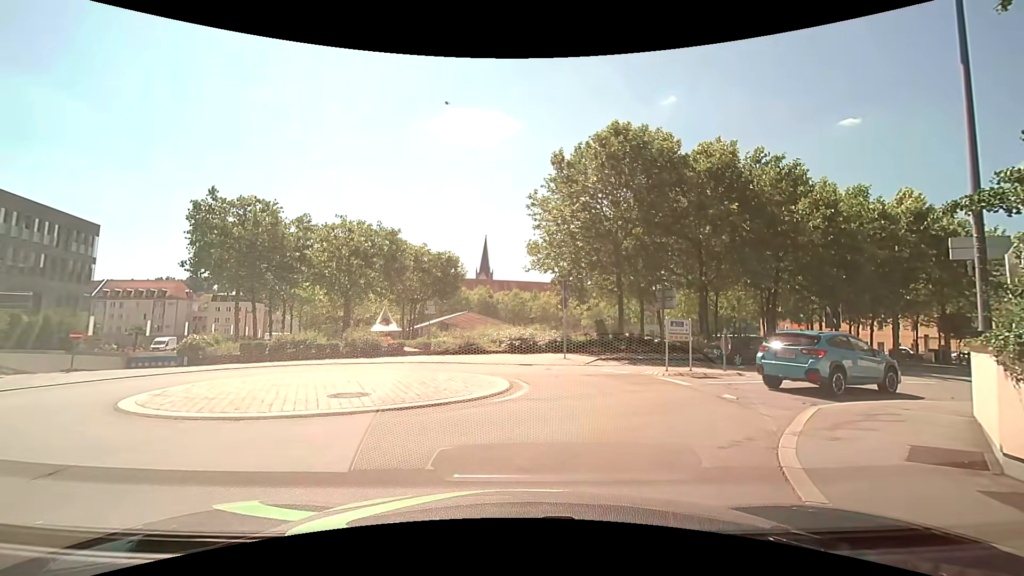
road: residential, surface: asphalt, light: Day
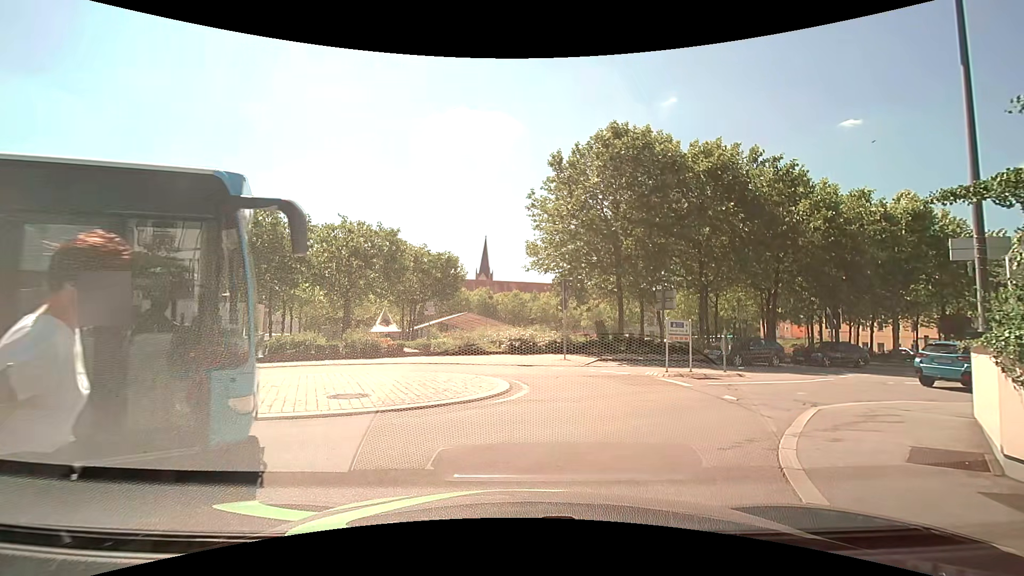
(0.0, +0.1) m; 0°
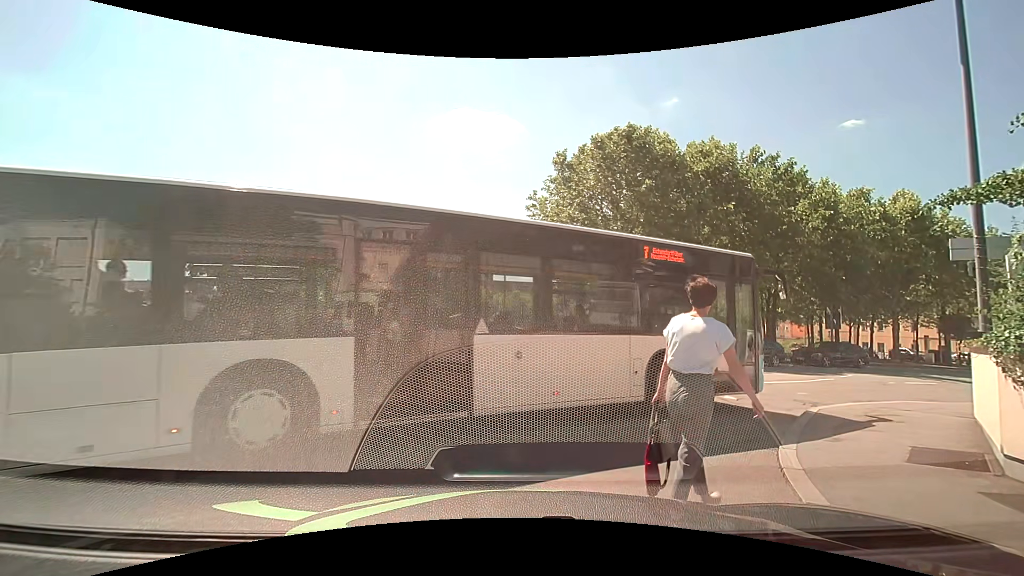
(0.0, 0.0) m; 0°
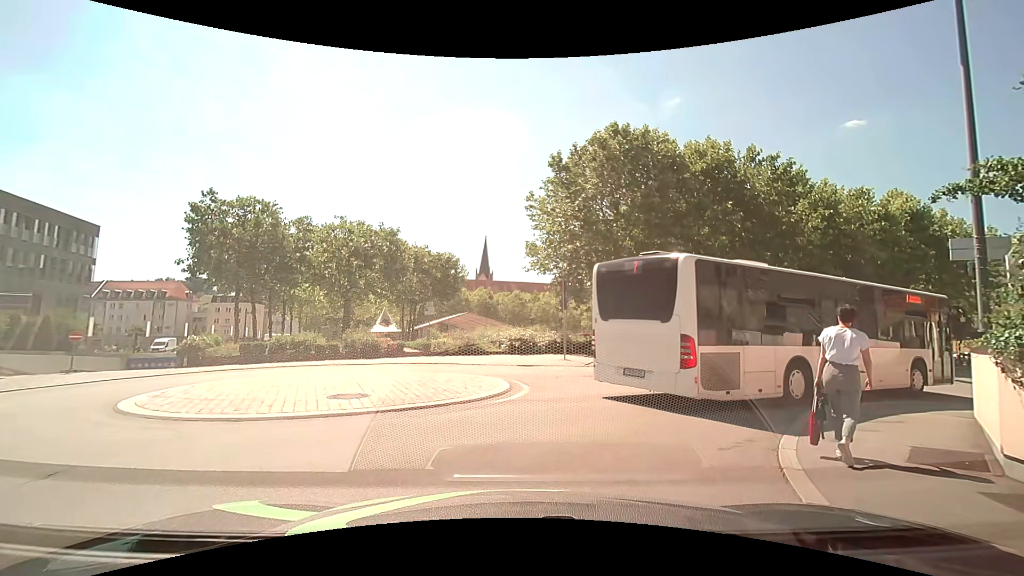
(0.0, 0.0) m; 0°
